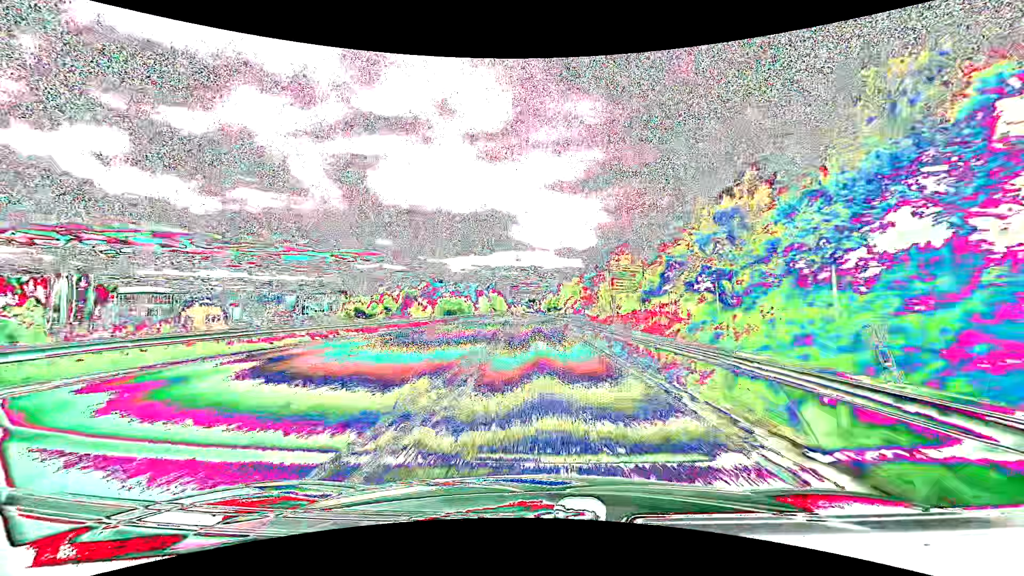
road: primary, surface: asphalt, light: Day
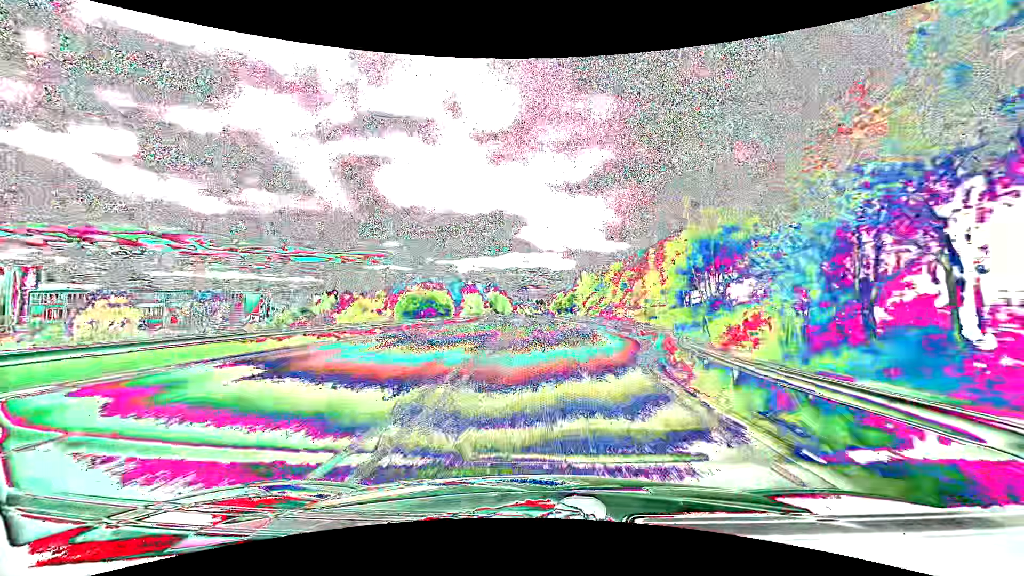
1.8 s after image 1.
(-0.2, +33.4) m; -1°
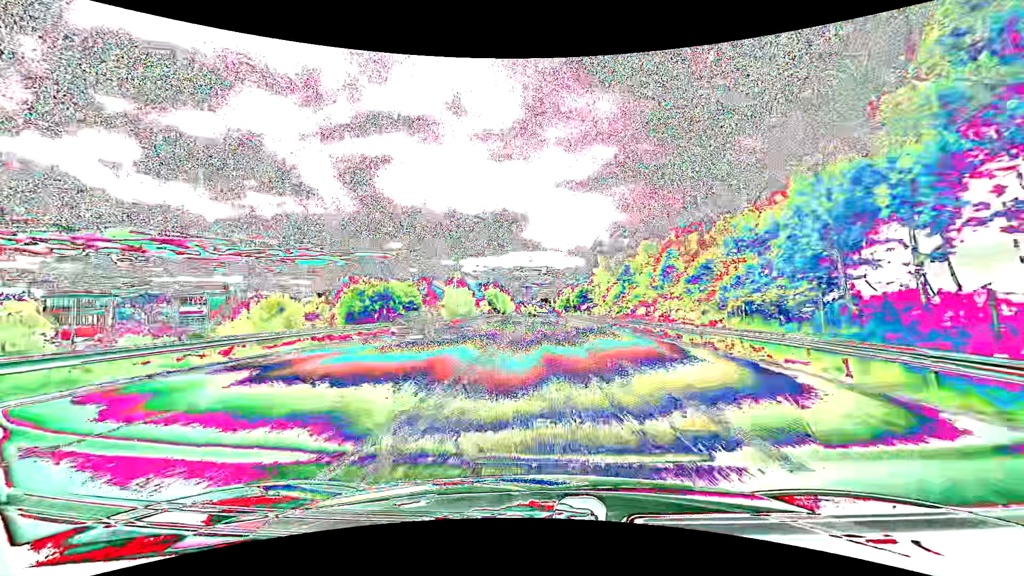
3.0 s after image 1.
(-0.1, +21.5) m; -1°
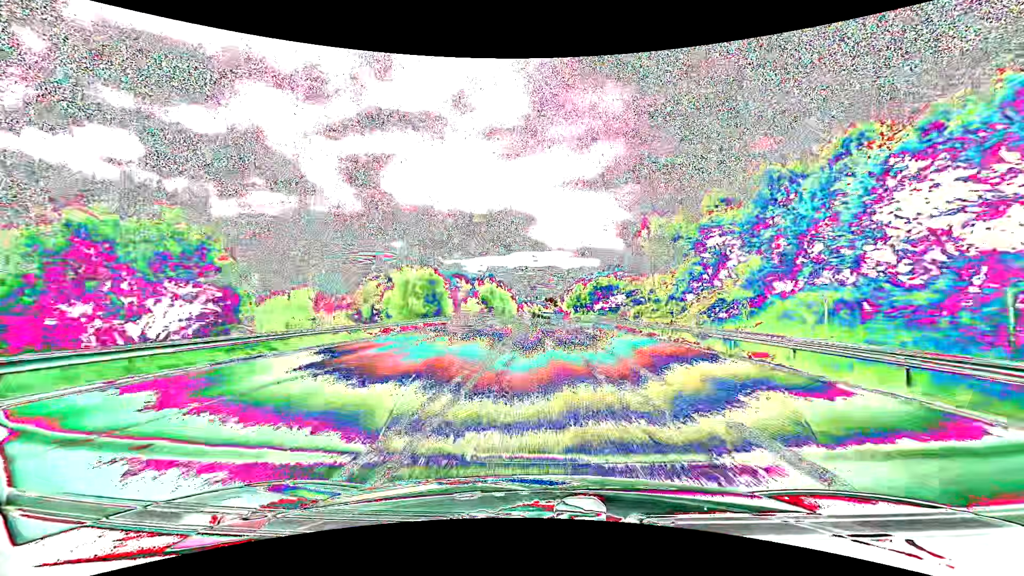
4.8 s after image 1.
(-0.1, +31.2) m; 0°
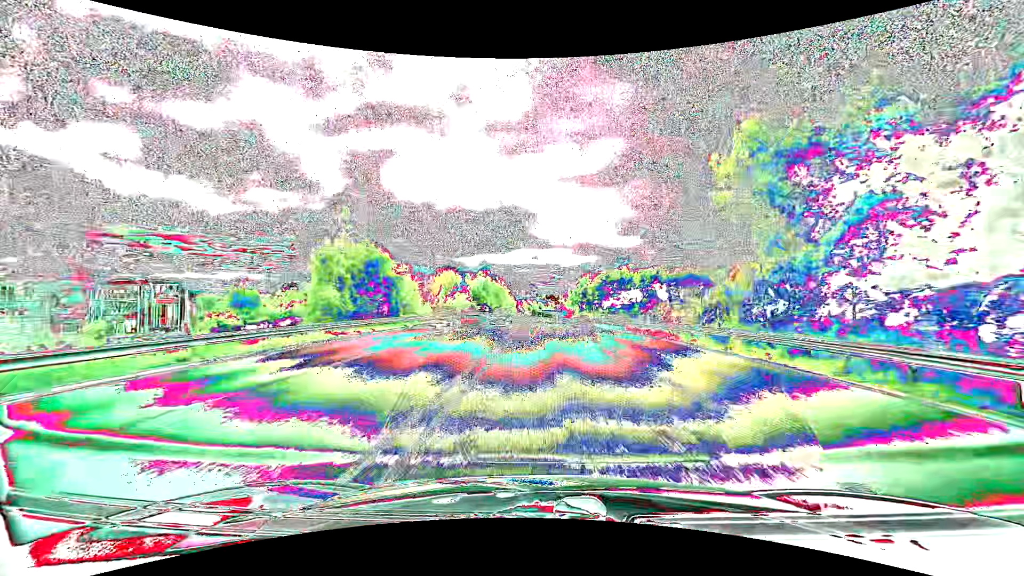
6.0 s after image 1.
(0.0, +20.1) m; 0°
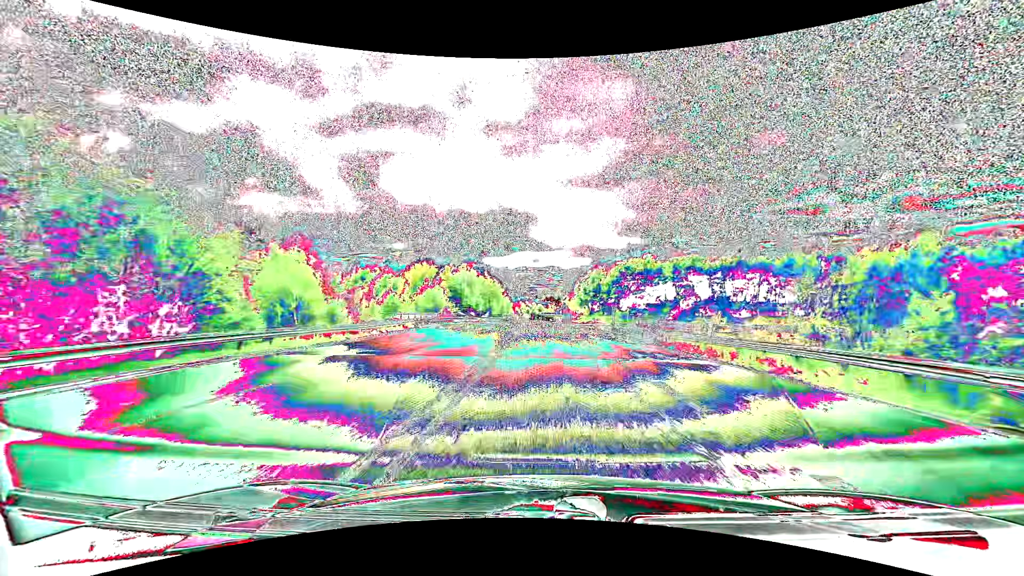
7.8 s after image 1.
(+0.1, +29.8) m; 0°
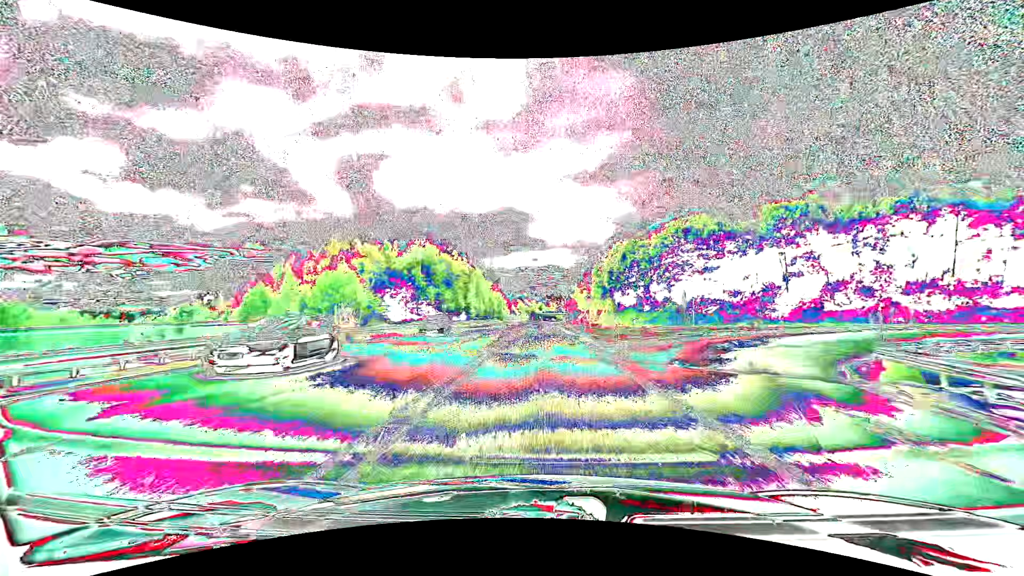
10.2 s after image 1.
(+0.1, +40.8) m; 0°
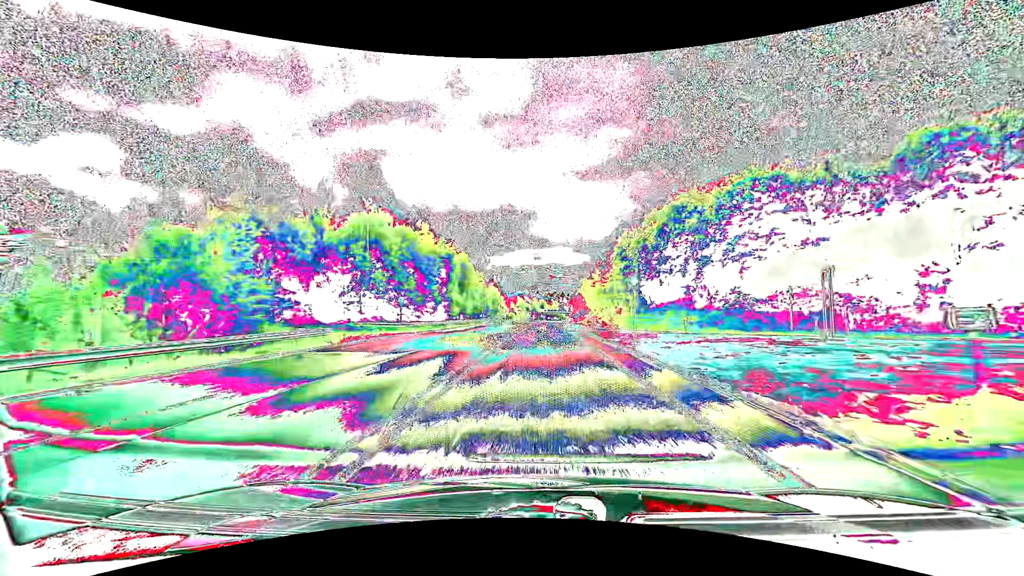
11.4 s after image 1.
(-0.1, +21.2) m; 0°
(0, +10) (0, +20) (0, +30) (0, +40) (0, +50) (0, +60) (+1, +70) (+1, +80) (+1, +90) (+1, +100) m
